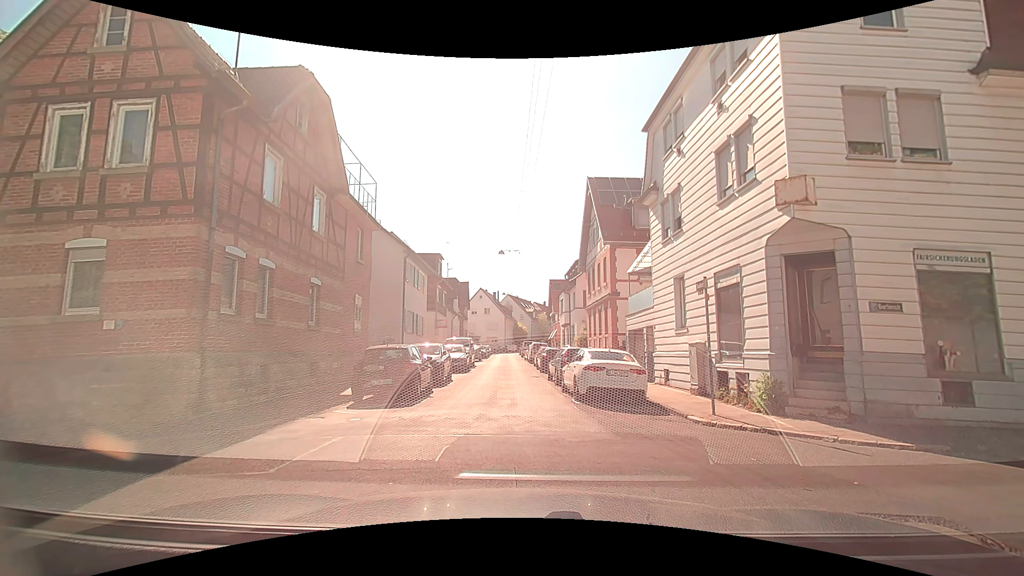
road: residential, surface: asphalt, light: Day
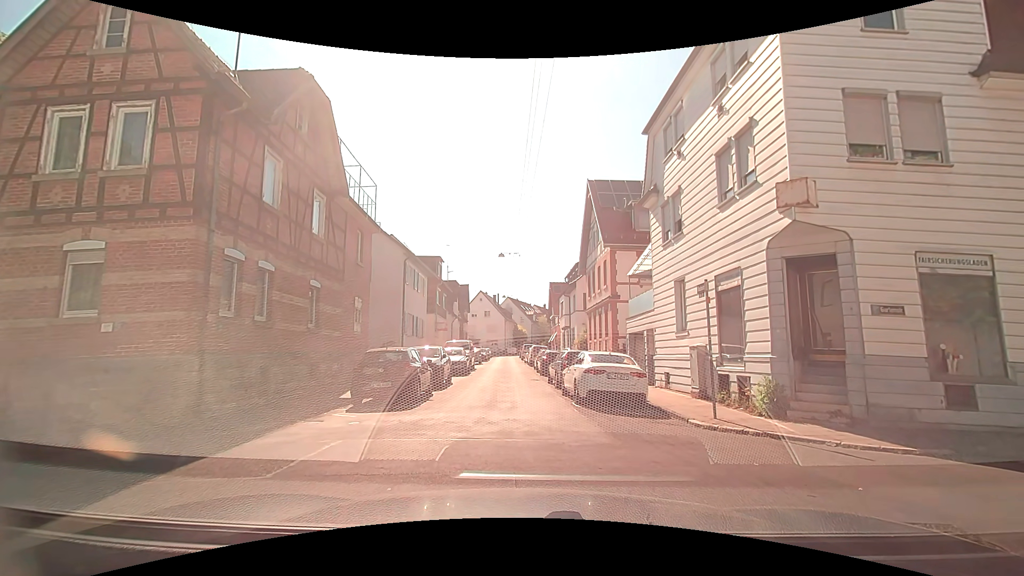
(0.0, +0.1) m; 0°
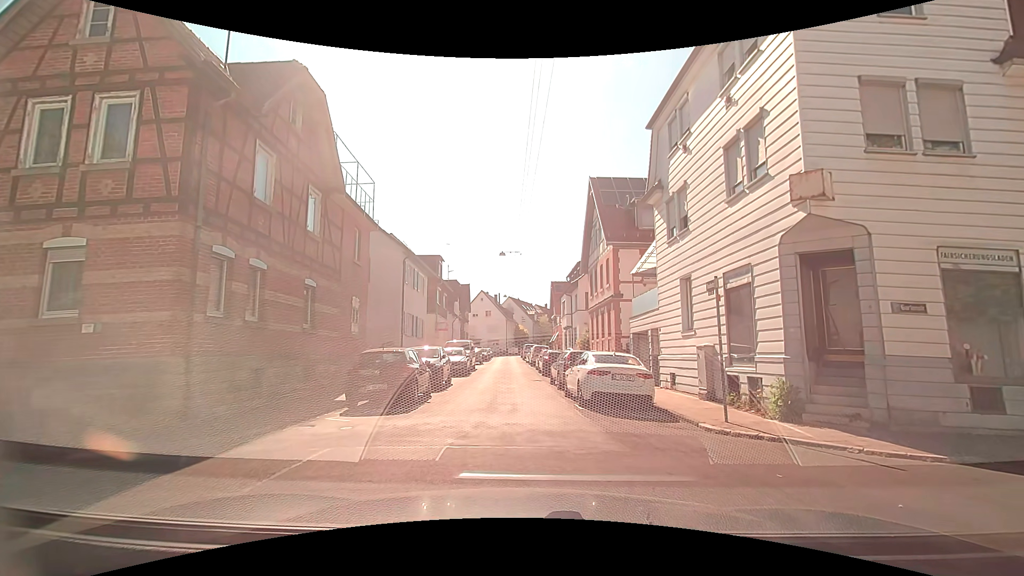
(0.0, +0.5) m; 0°
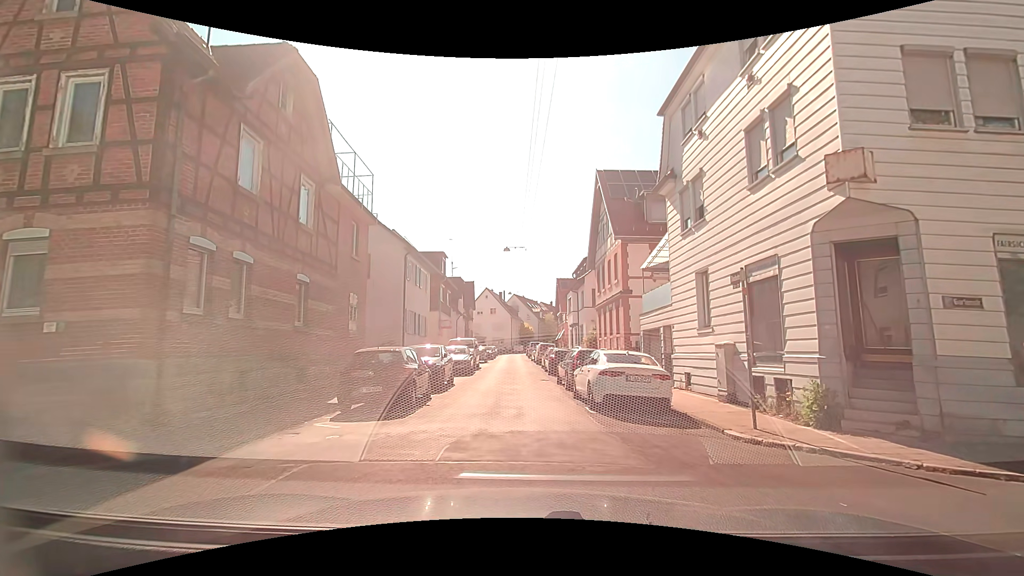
(0.0, +1.0) m; +1°
